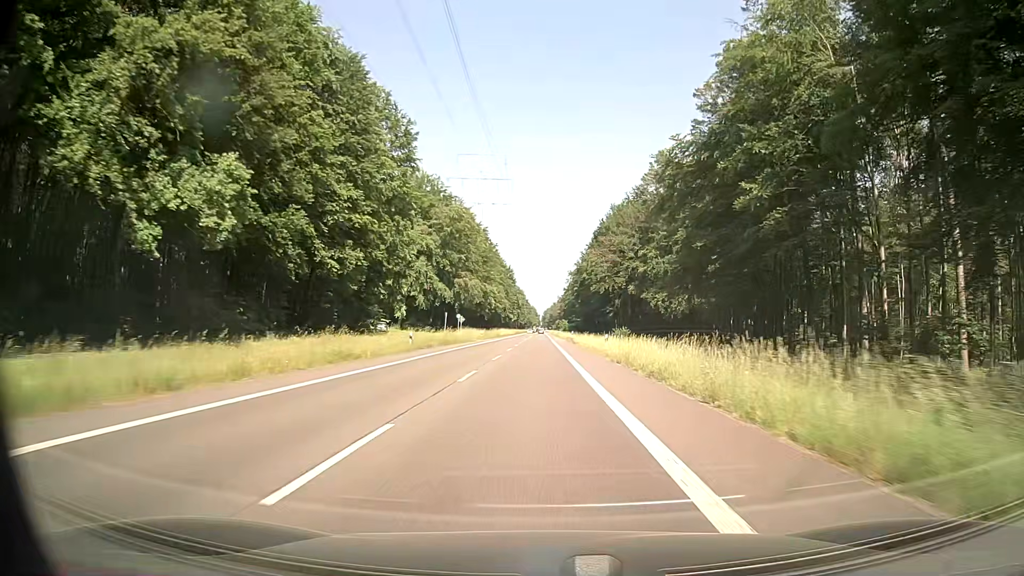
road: secondary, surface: asphalt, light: Day
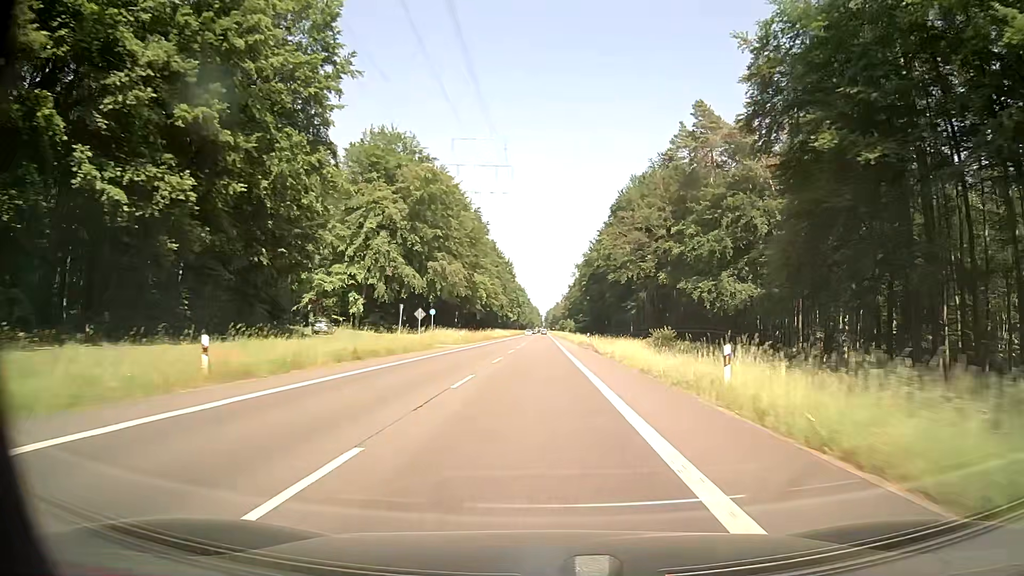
(0.0, +26.1) m; 0°
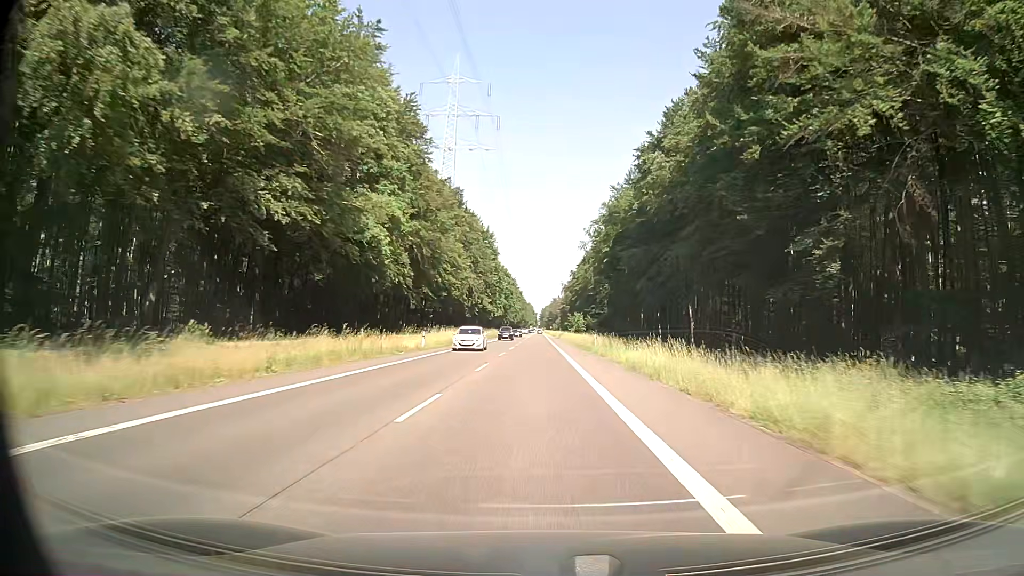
(+0.3, +65.5) m; +1°
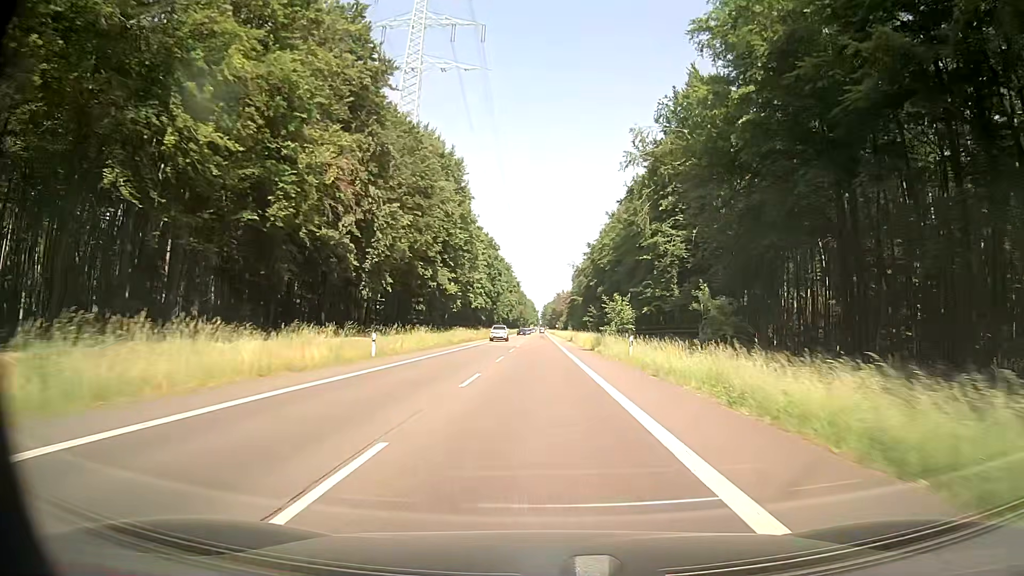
(-0.6, +66.1) m; 0°
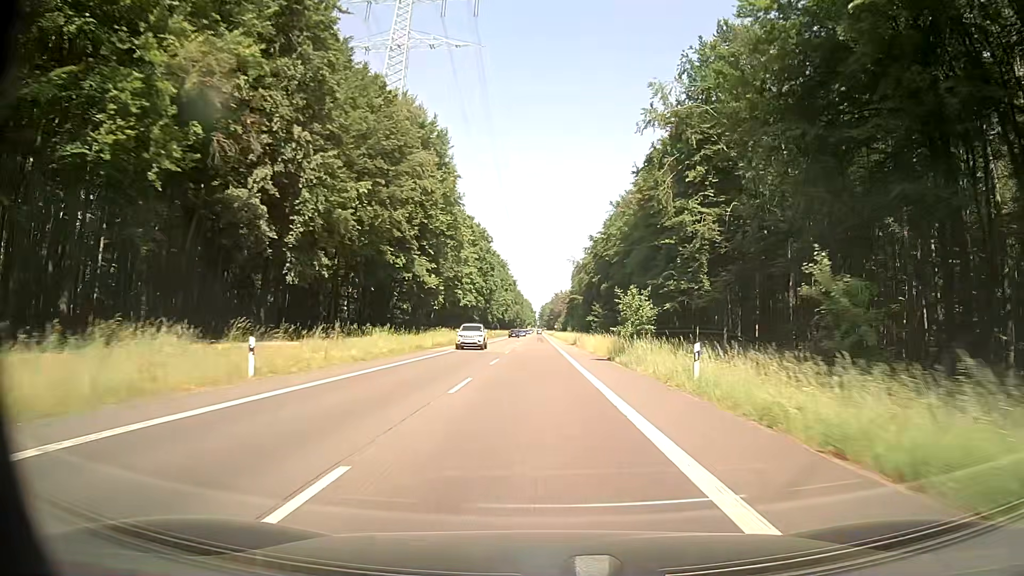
(-0.2, +13.3) m; 0°
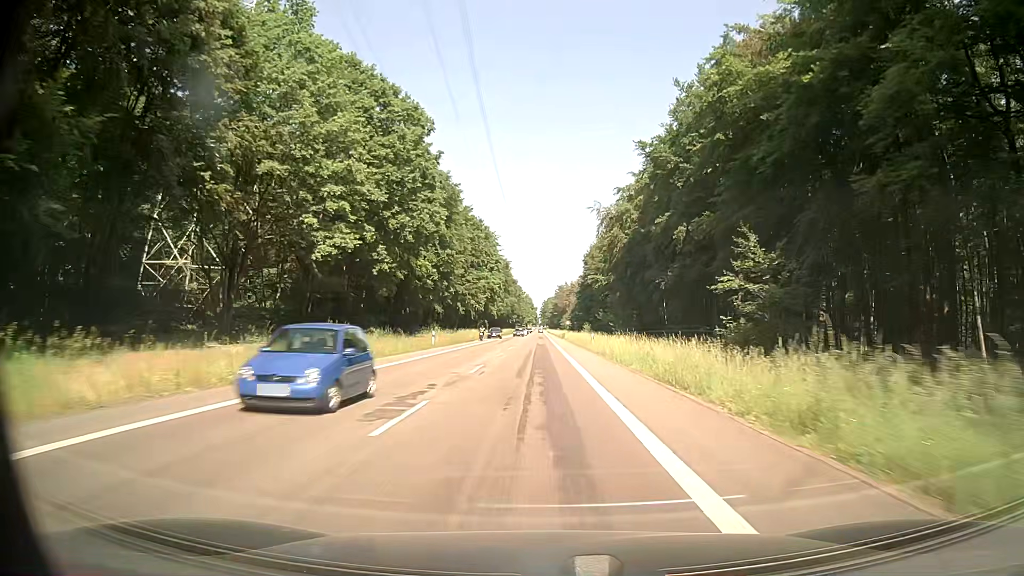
(-0.3, +66.7) m; 0°
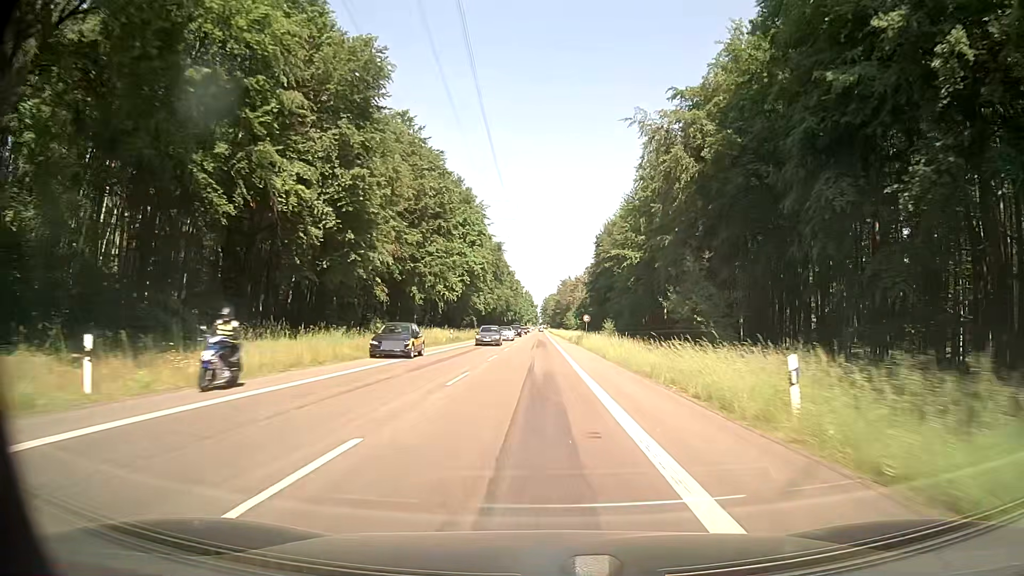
(+0.1, +40.0) m; 0°
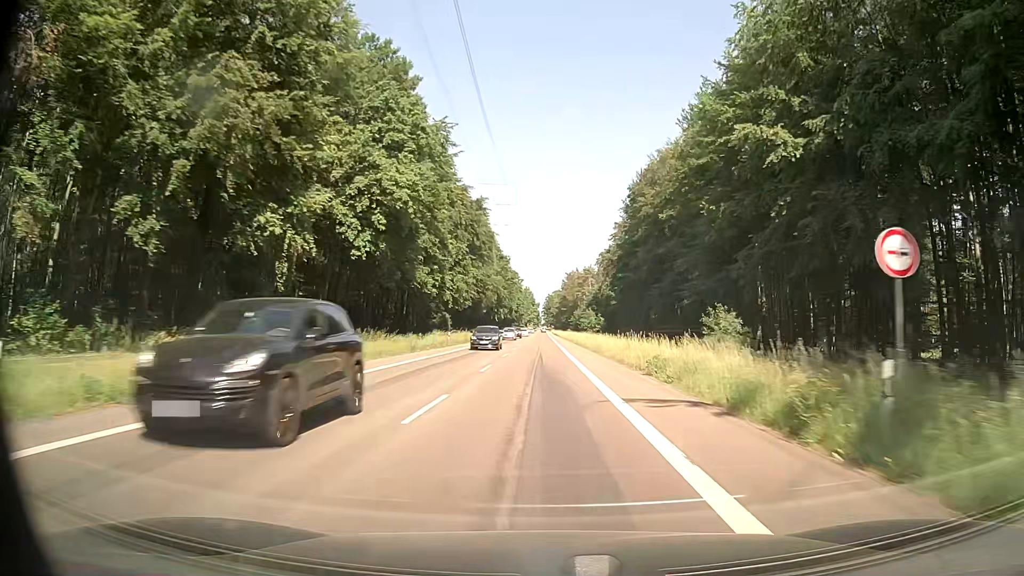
(-0.4, +53.2) m; -1°
(0, +10) (0, +20) (0, +30) (0, +40) (0, +50) (0, +60) (0, +70) (0, +80) (0, +90) (+1, +100) m
